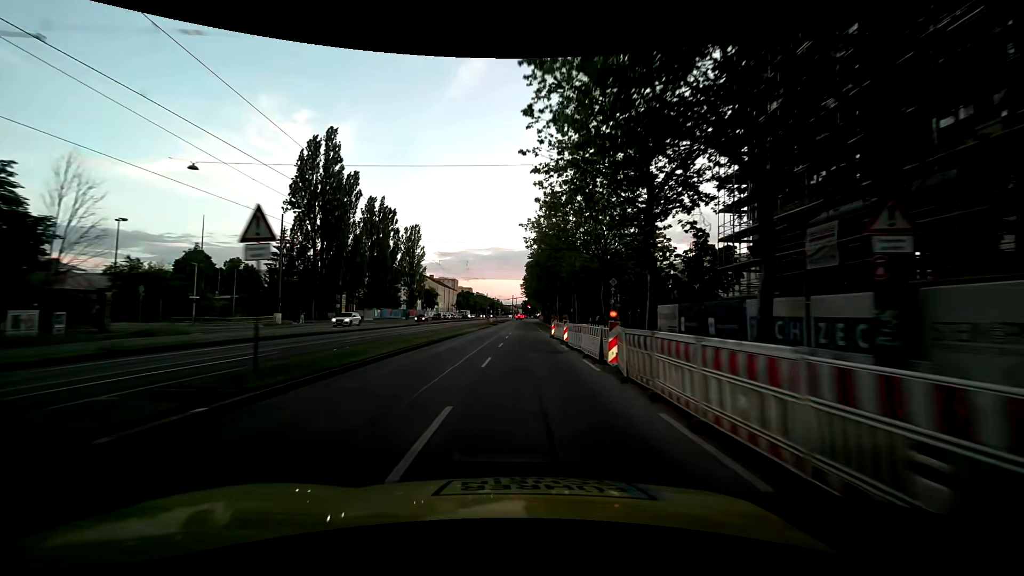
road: secondary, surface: asphalt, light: Day
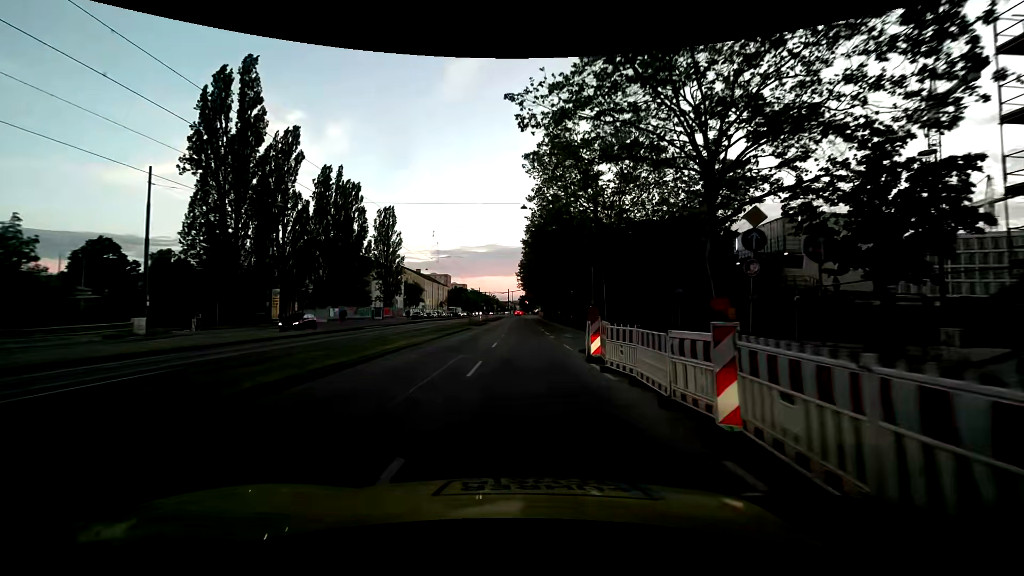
(-0.2, +20.4) m; 0°
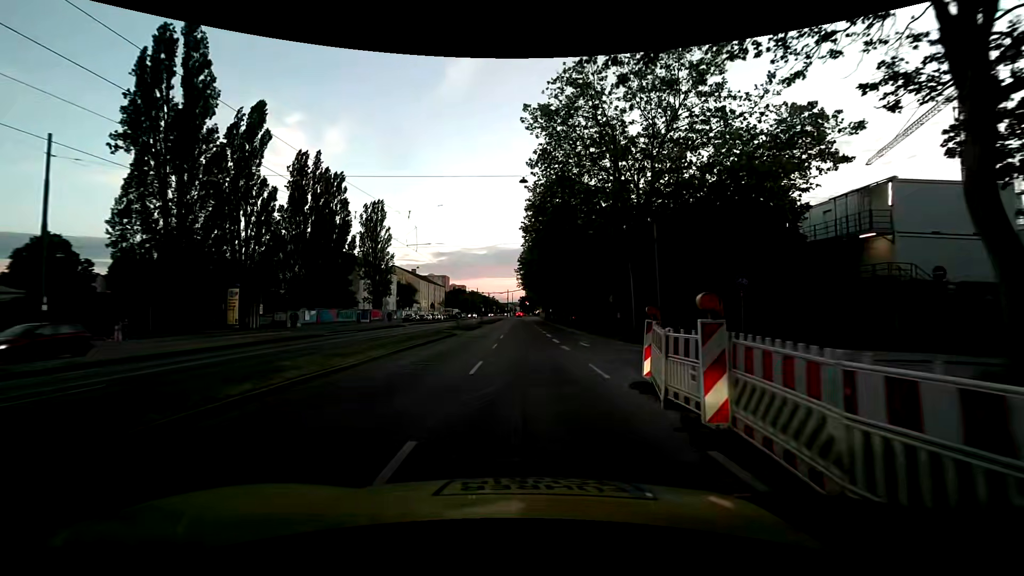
(-0.1, +8.3) m; -1°
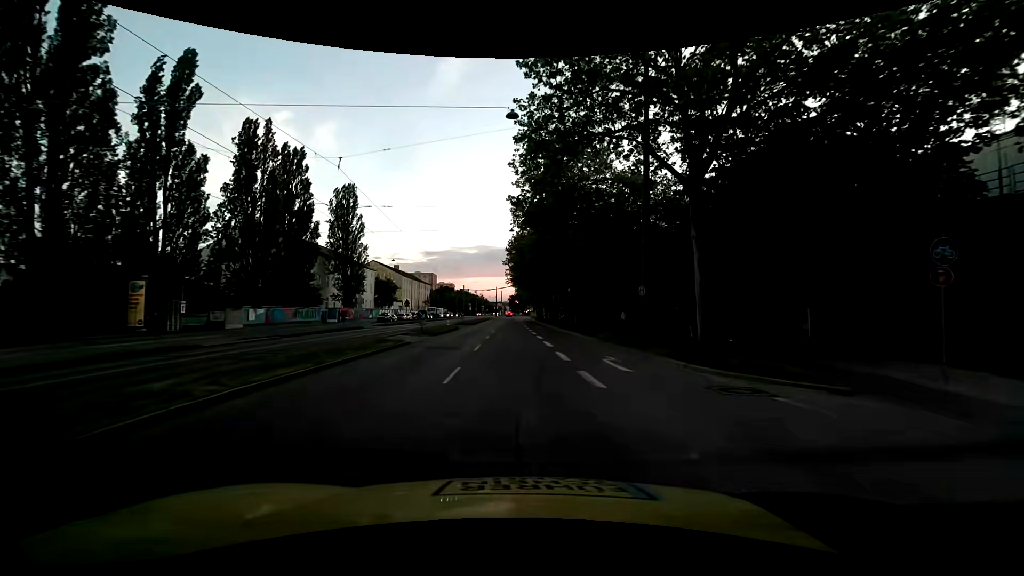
(+0.1, +10.6) m; +1°
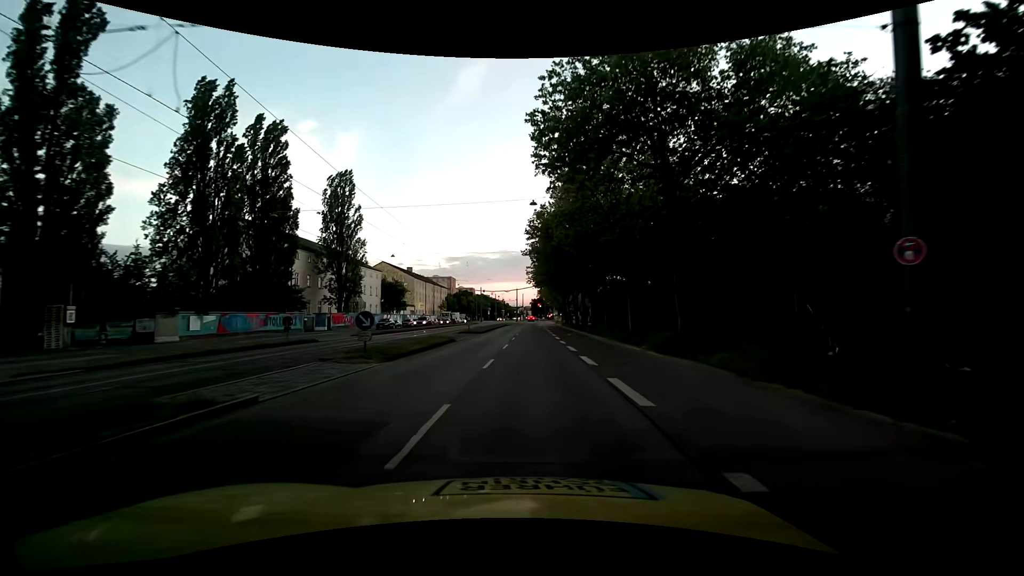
(-0.1, +13.9) m; -1°
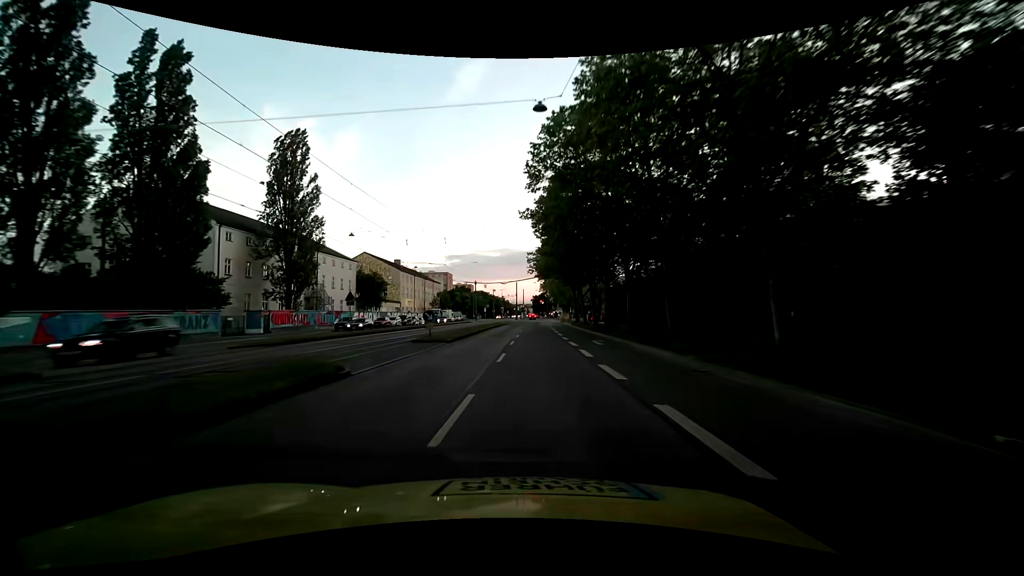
(-0.1, +17.1) m; 0°
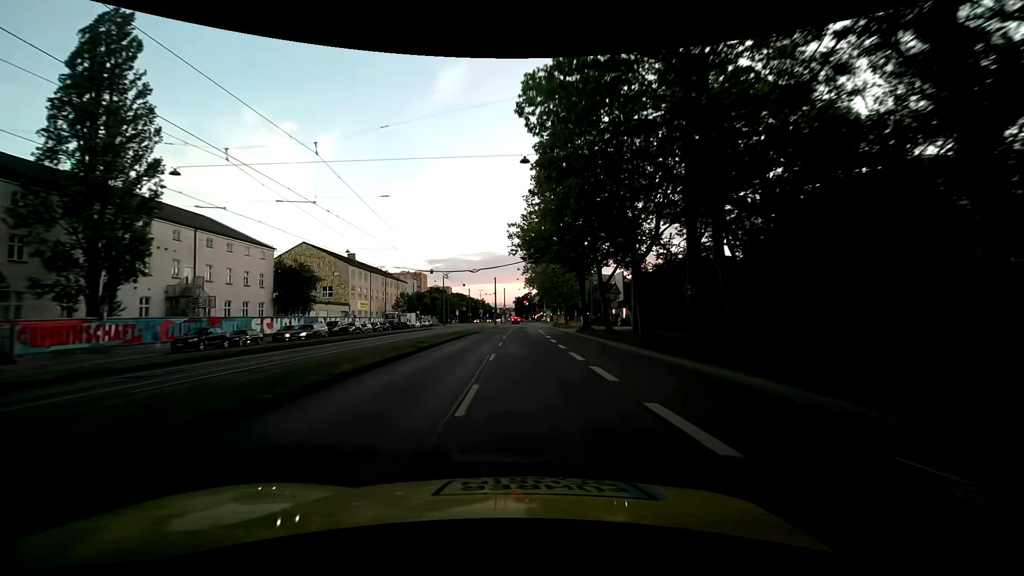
(-0.2, +24.7) m; +1°
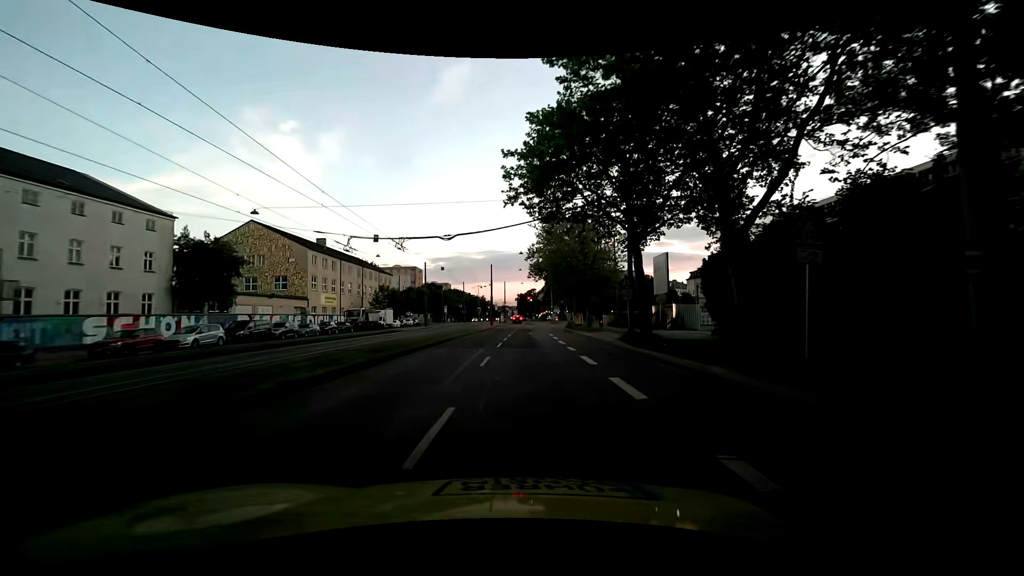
(0.0, +20.5) m; 0°
(0, +10) (0, +20) (0, +30) (0, +40) (0, +50) (0, +60) (+1, +70) (+2, +80) (+3, +90) (+4, +100) m
